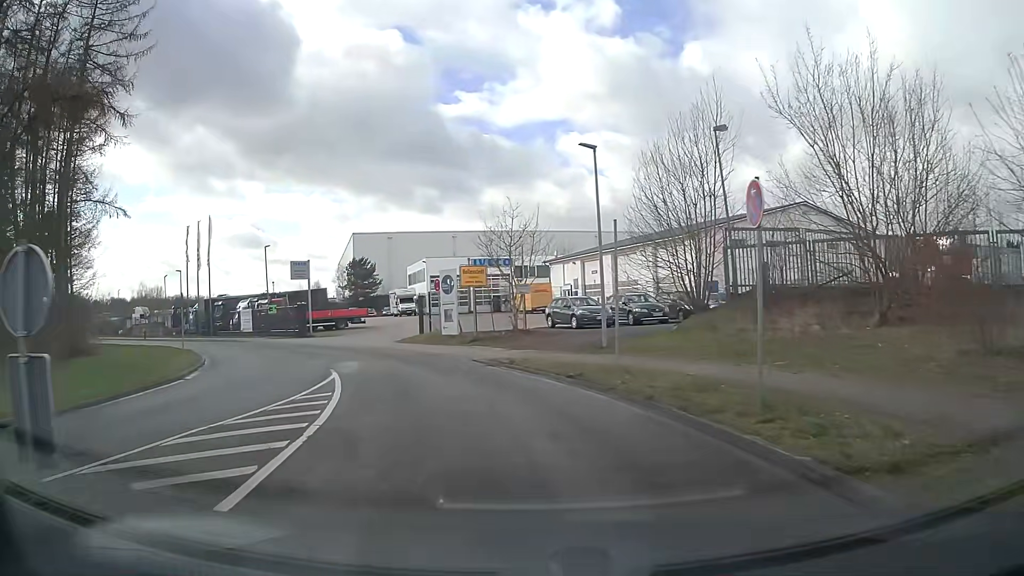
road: unclassified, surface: asphalt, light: Day
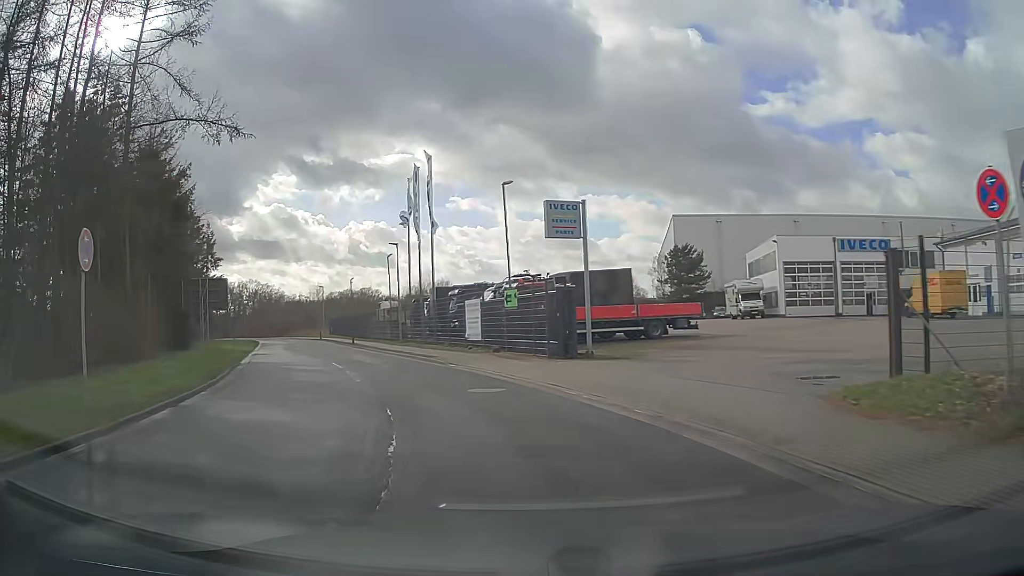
(-5.3, +22.8) m; -27°
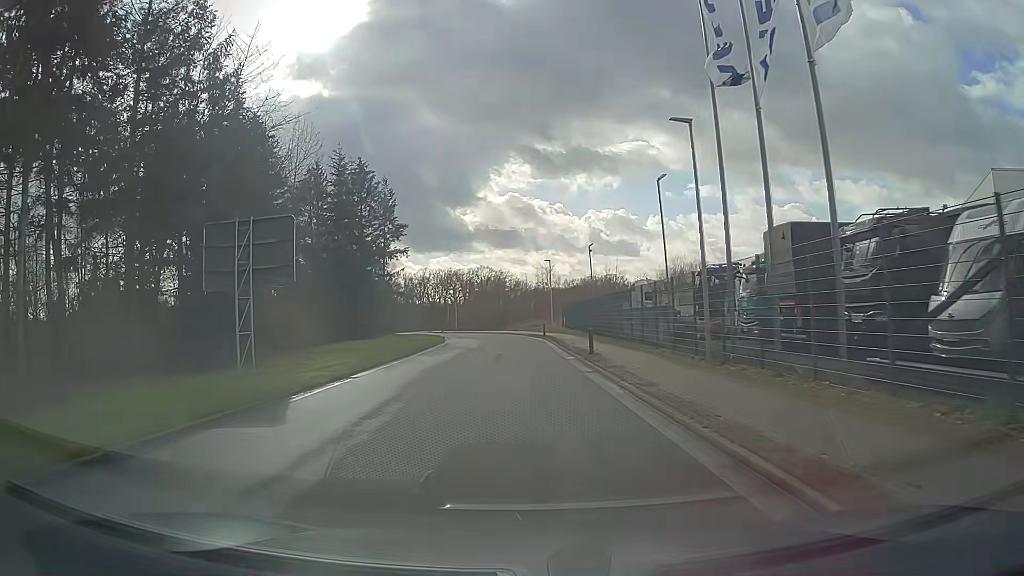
(-5.6, +24.5) m; -20°
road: residential
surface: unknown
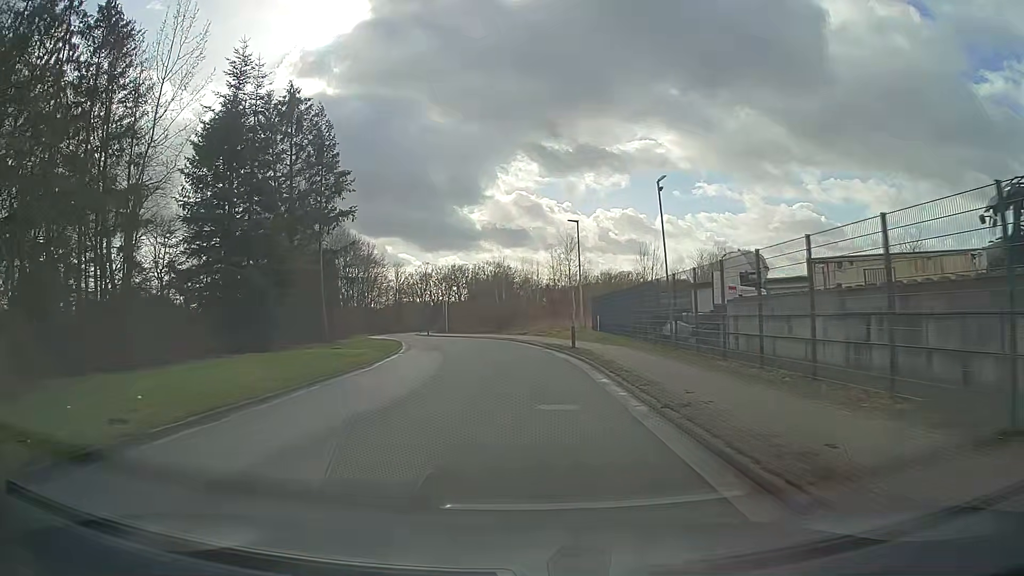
(-0.4, +23.1) m; -1°
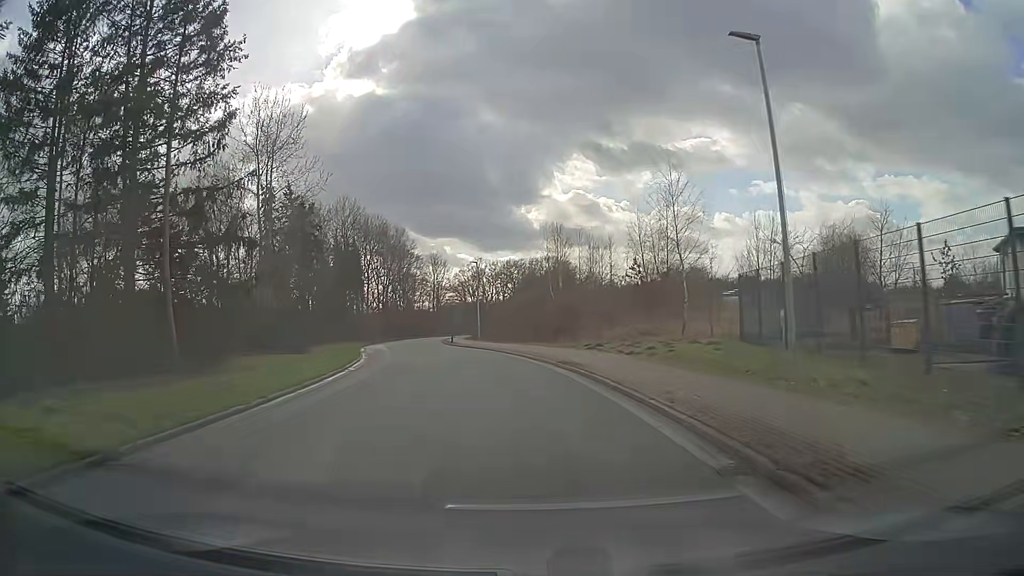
(-0.7, +24.1) m; -5°
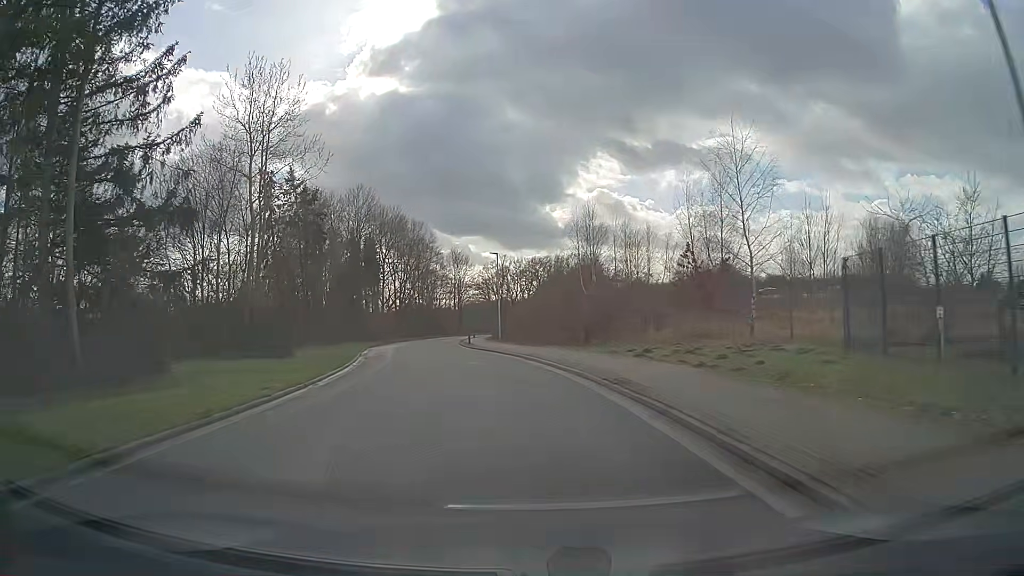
(-0.1, +6.1) m; -2°
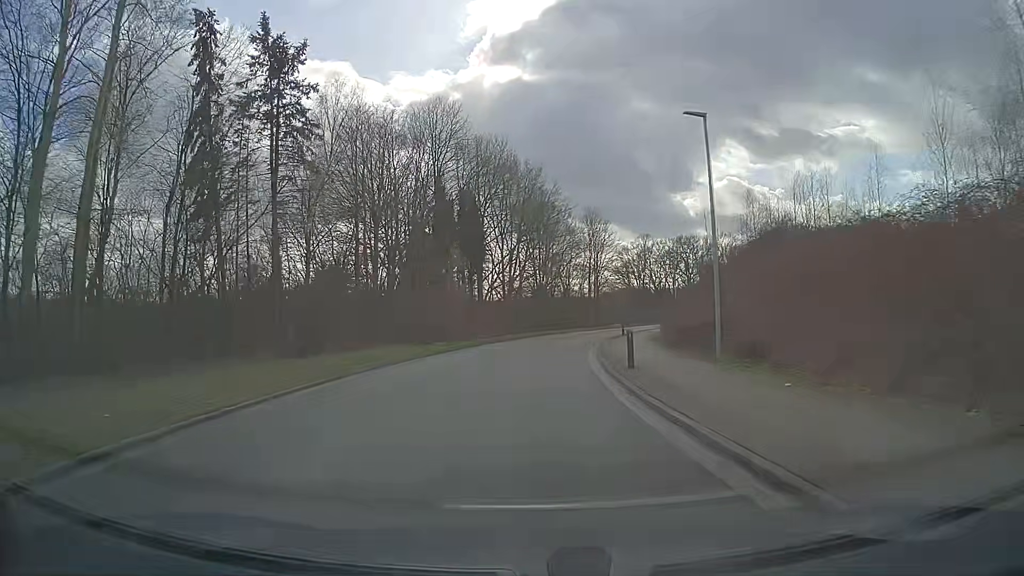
(-3.2, +30.9) m; -12°
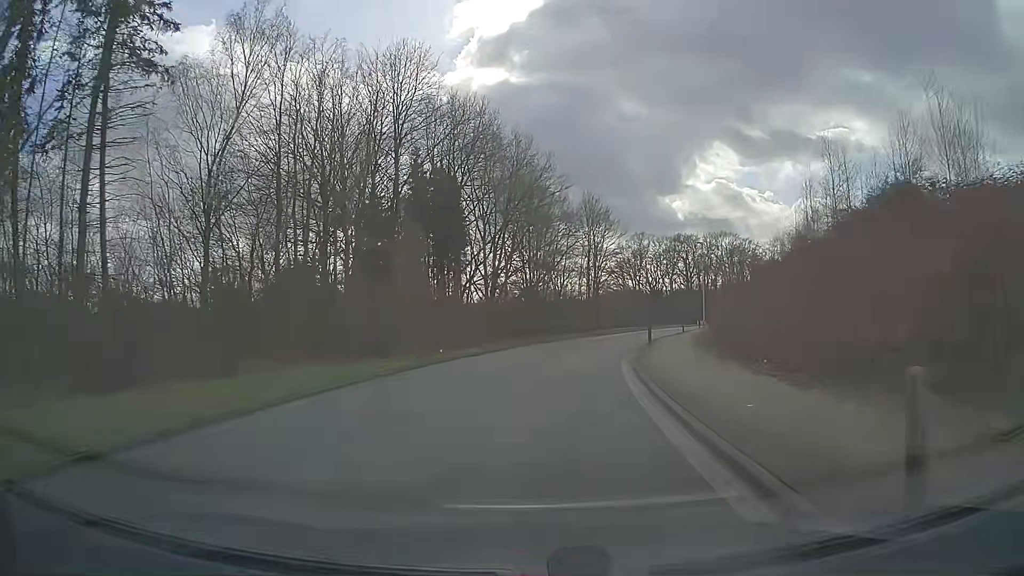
(+0.1, +12.7) m; +1°
(0, +10) (+1, +20) (+3, +30) (+5, +40) (+7, +49) (+10, +59) (+13, +68) (+16, +78) (+19, +88) (+23, +97) m
